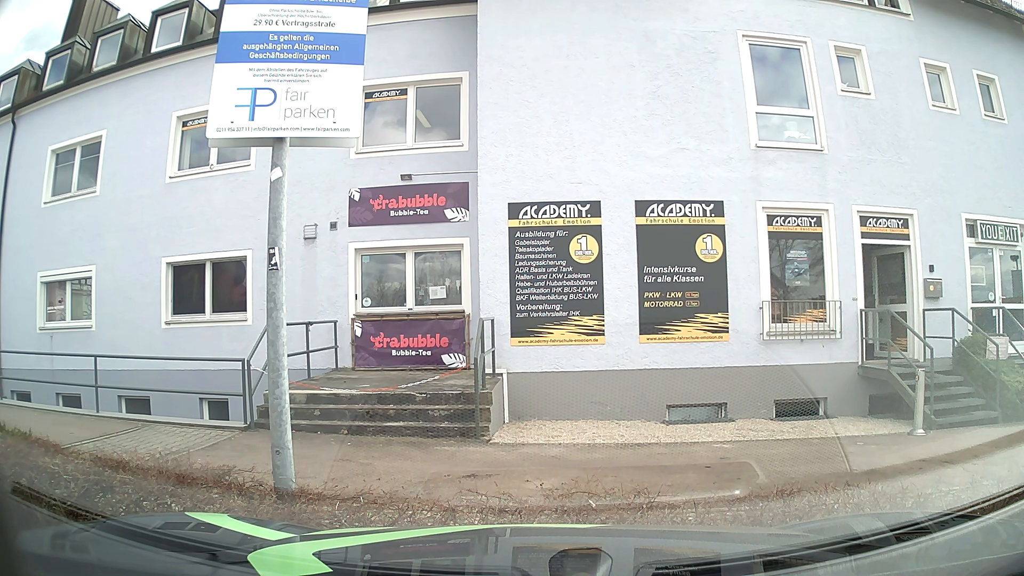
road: service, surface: asphalt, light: Day
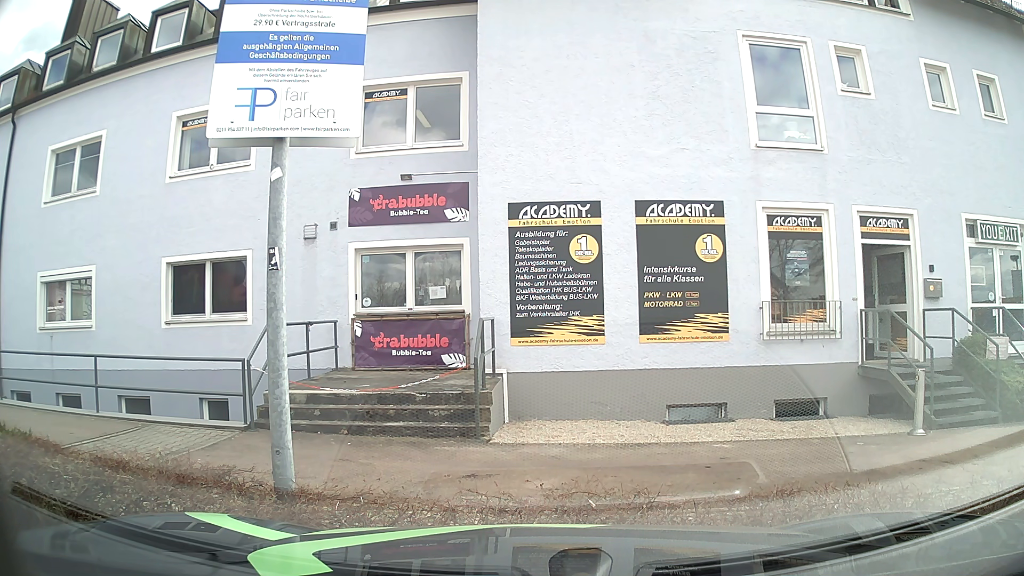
(0.0, 0.0) m; 0°
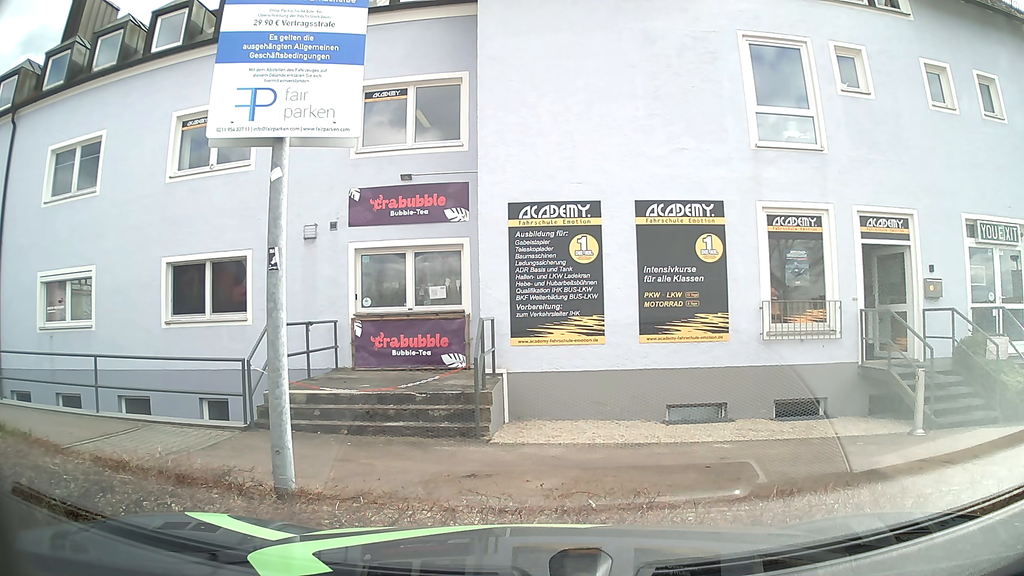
(0.0, 0.0) m; 0°
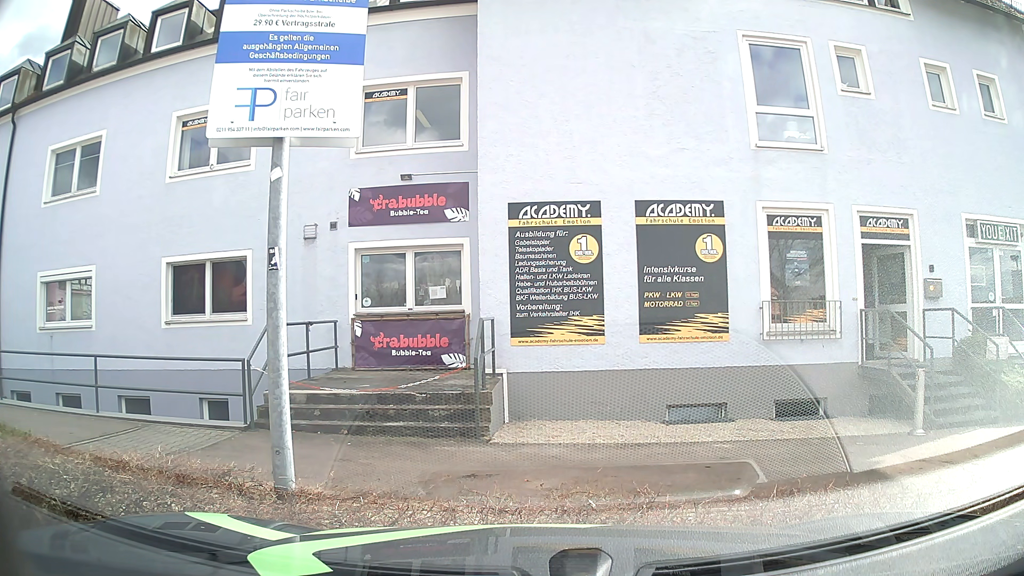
(0.0, 0.0) m; 0°
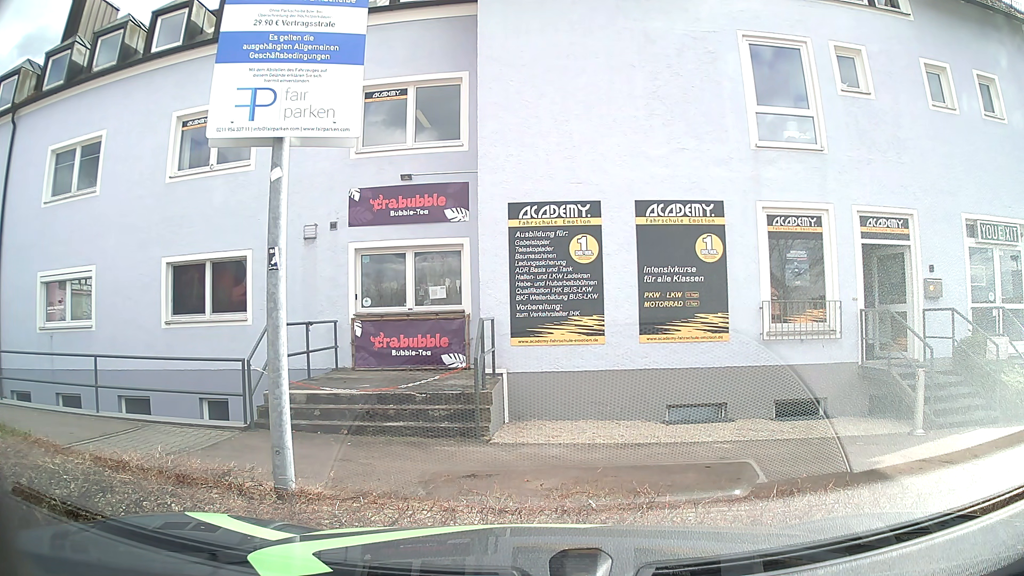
(0.0, 0.0) m; 0°
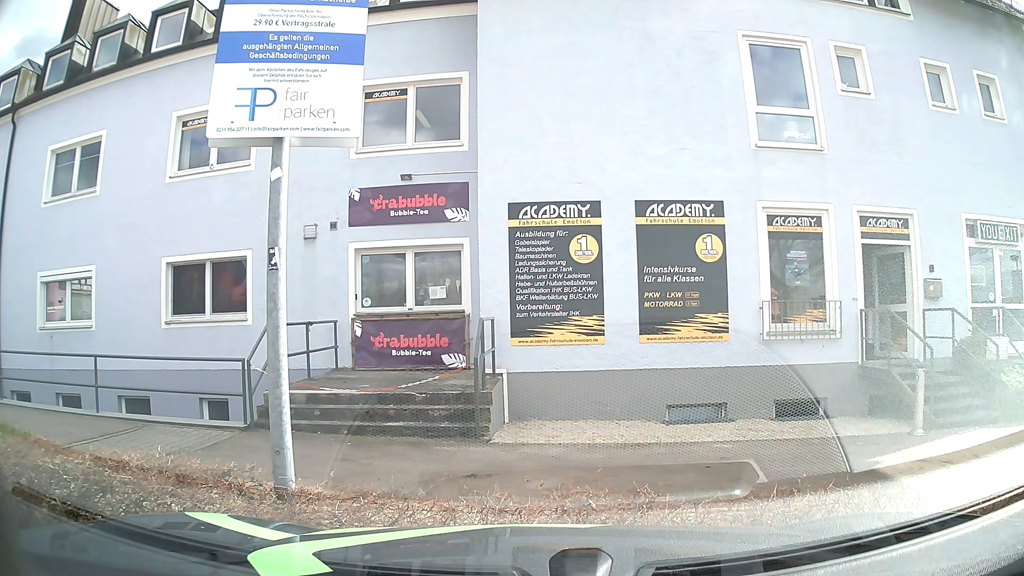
(0.0, 0.0) m; 0°
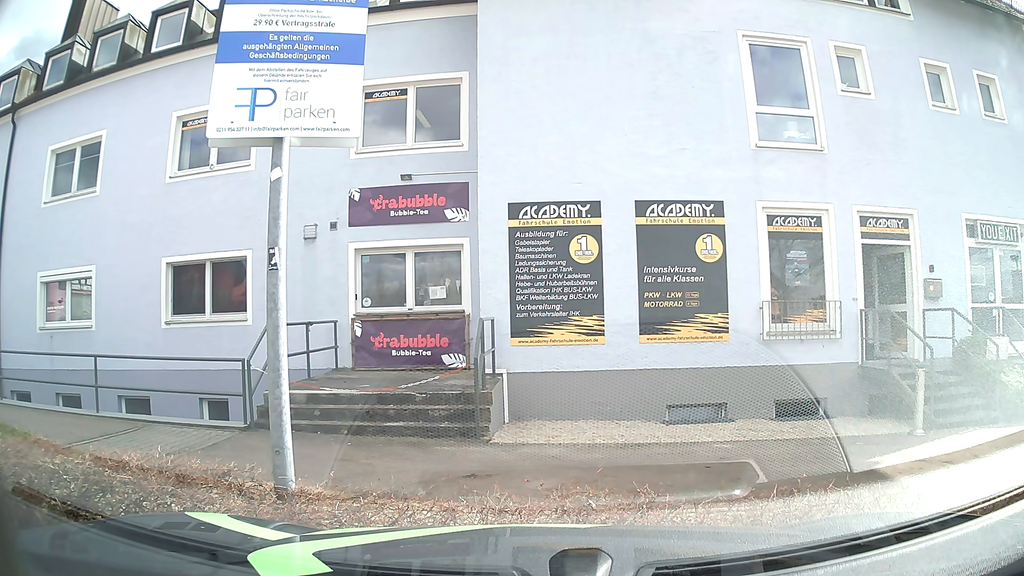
(0.0, 0.0) m; 0°
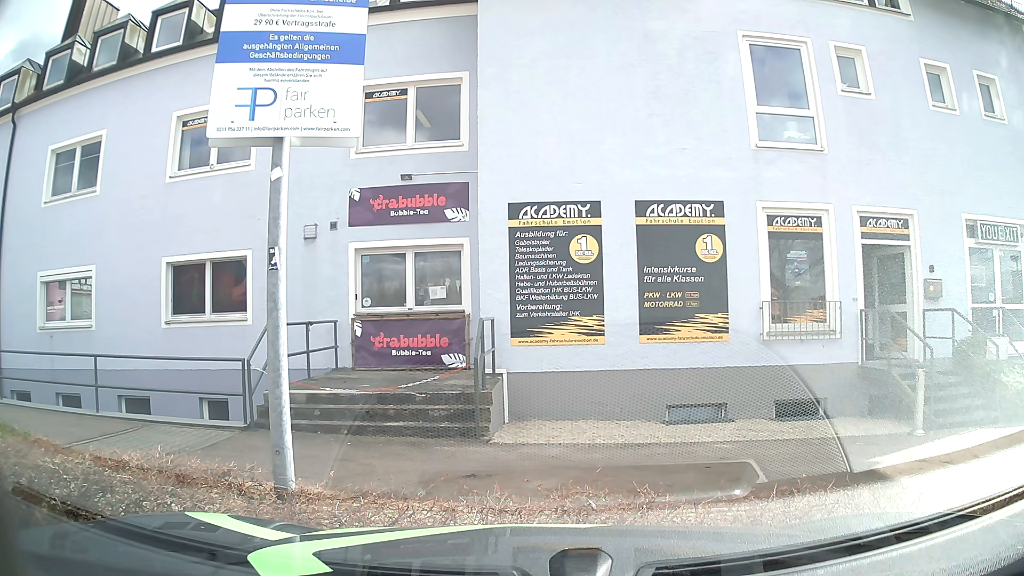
(0.0, 0.0) m; 0°
